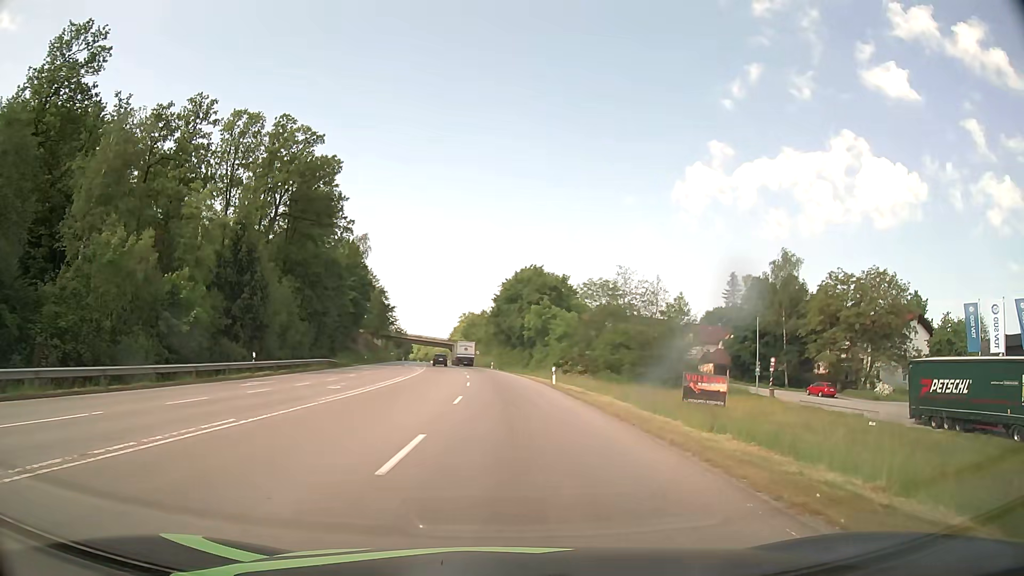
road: secondary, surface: asphalt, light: Day
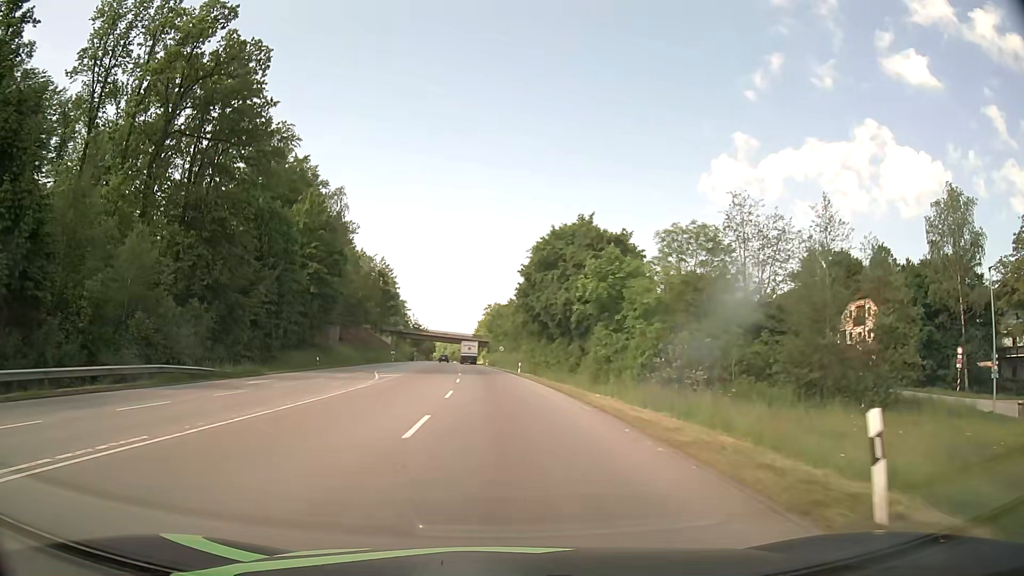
(-0.2, +33.7) m; -3°
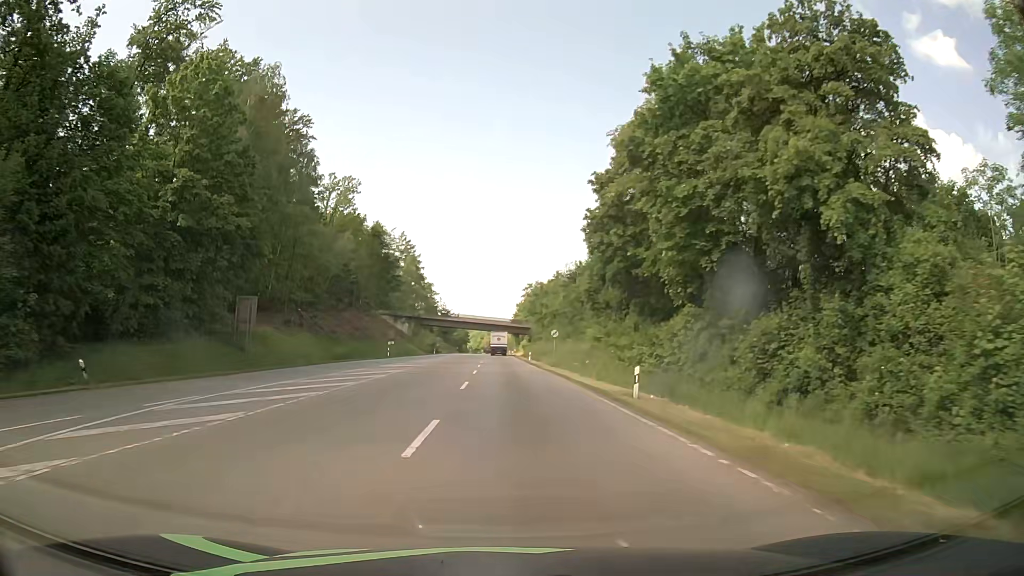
(-1.3, +36.6) m; -3°
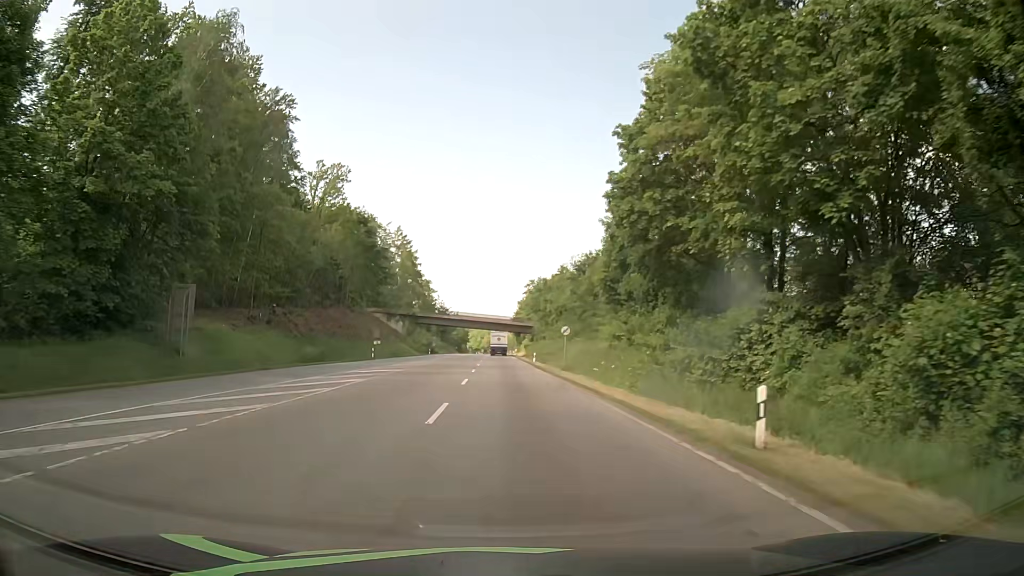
(0.0, +9.0) m; 0°
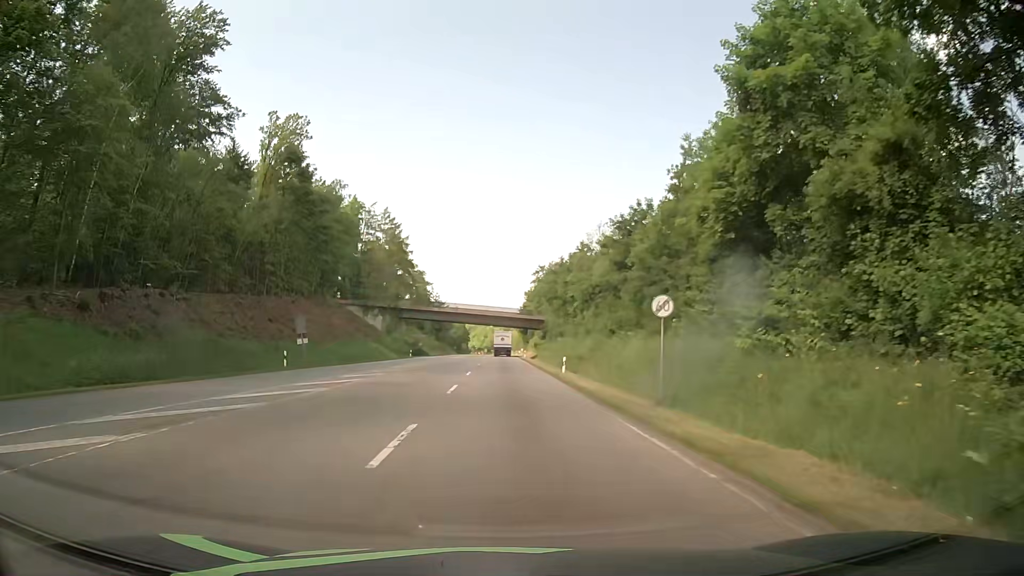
(-0.3, +27.1) m; -1°
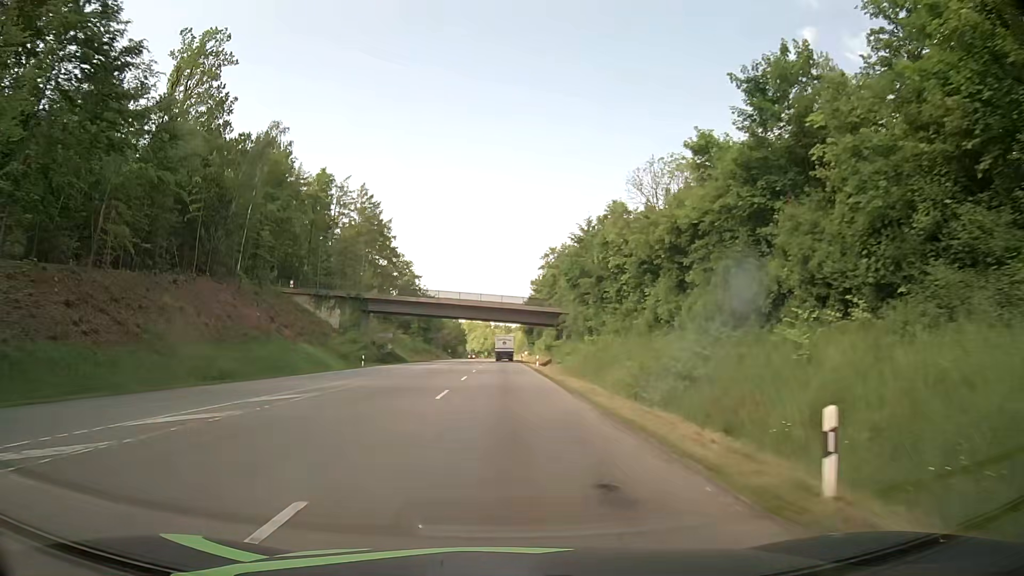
(+0.1, +29.2) m; 0°
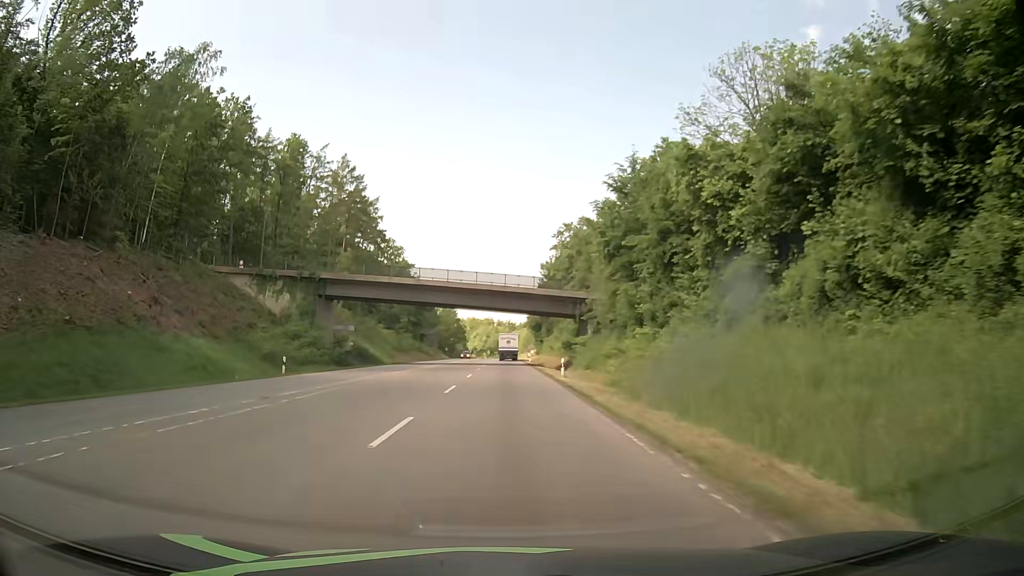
(-0.1, +21.0) m; 0°
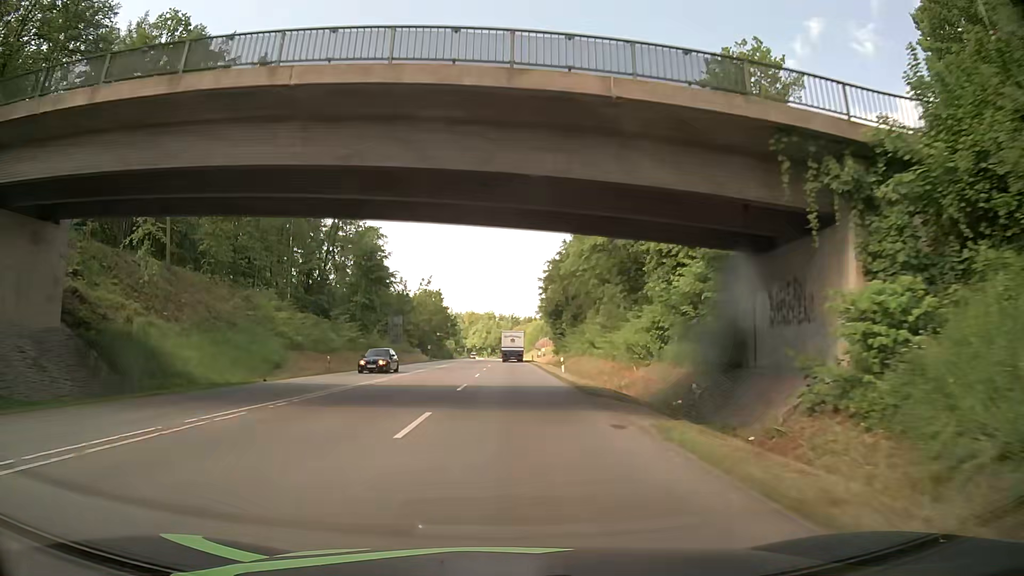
(-0.6, +45.2) m; -1°
(0, +10) (0, +20) (0, +30) (0, +40) (0, +50) (0, +60) (0, +70) (0, +80) (0, +90) (0, +100) m
